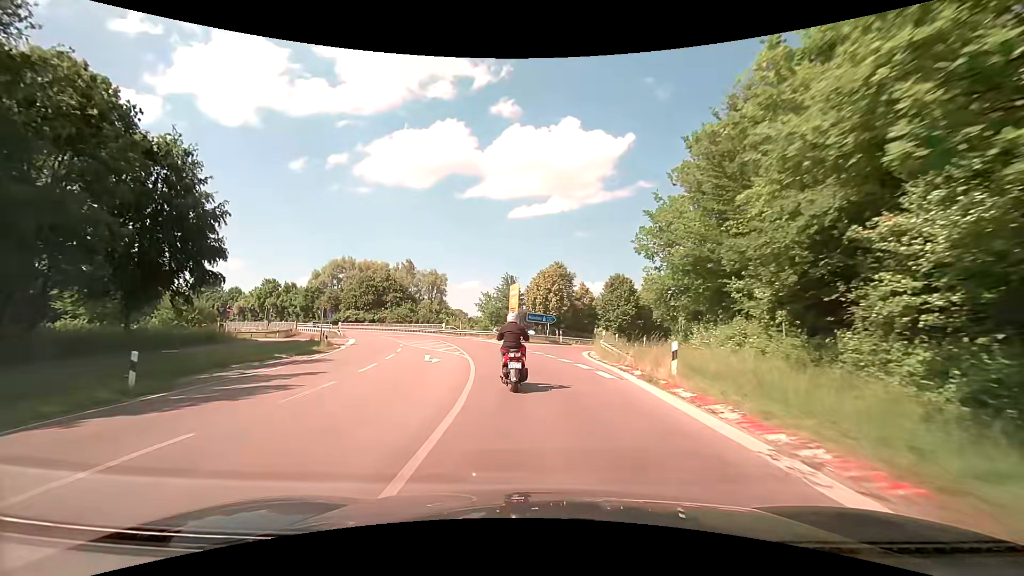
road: secondary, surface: asphalt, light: Day
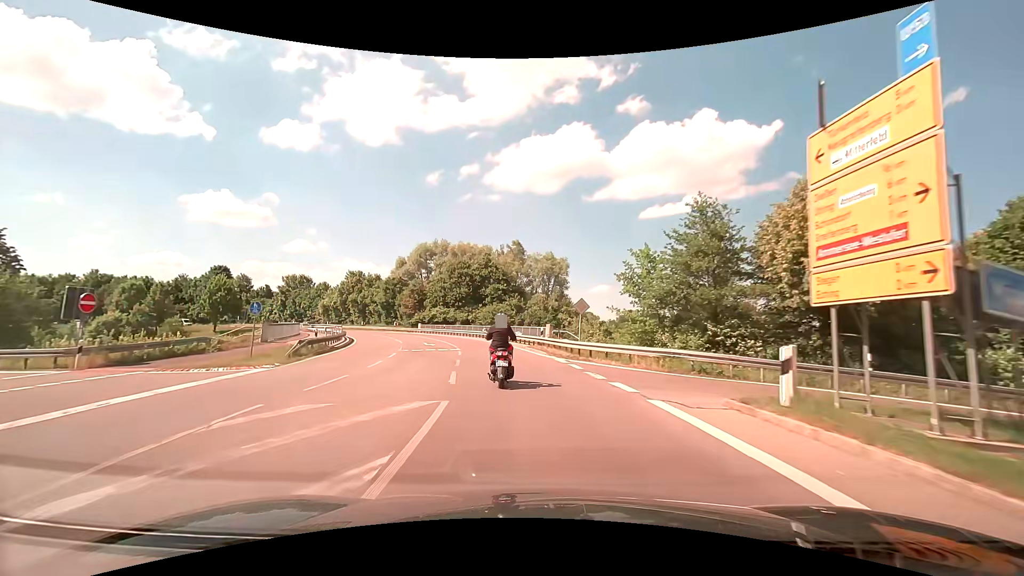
(-4.4, +35.8) m; -15°
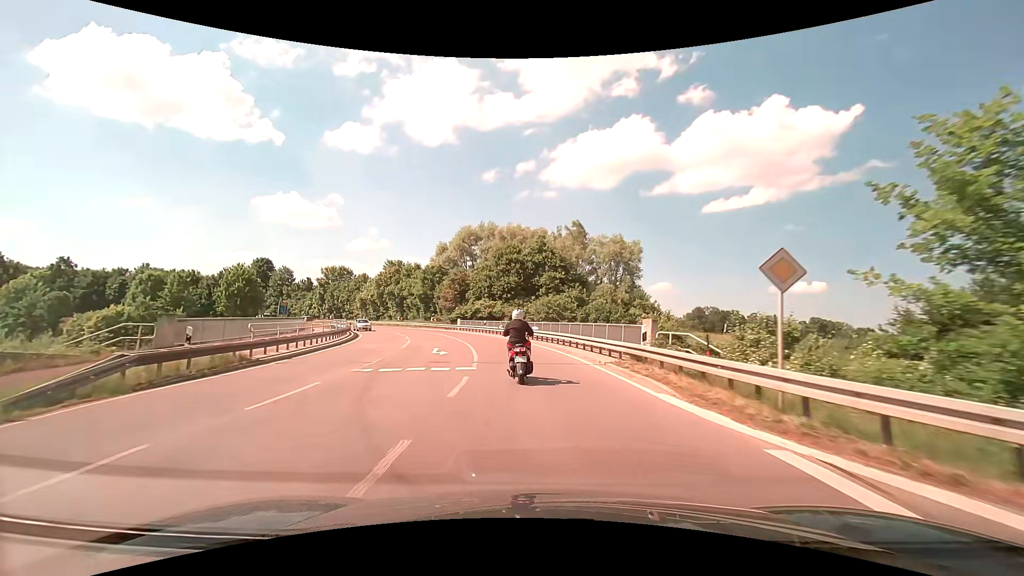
(-0.9, +15.1) m; -7°
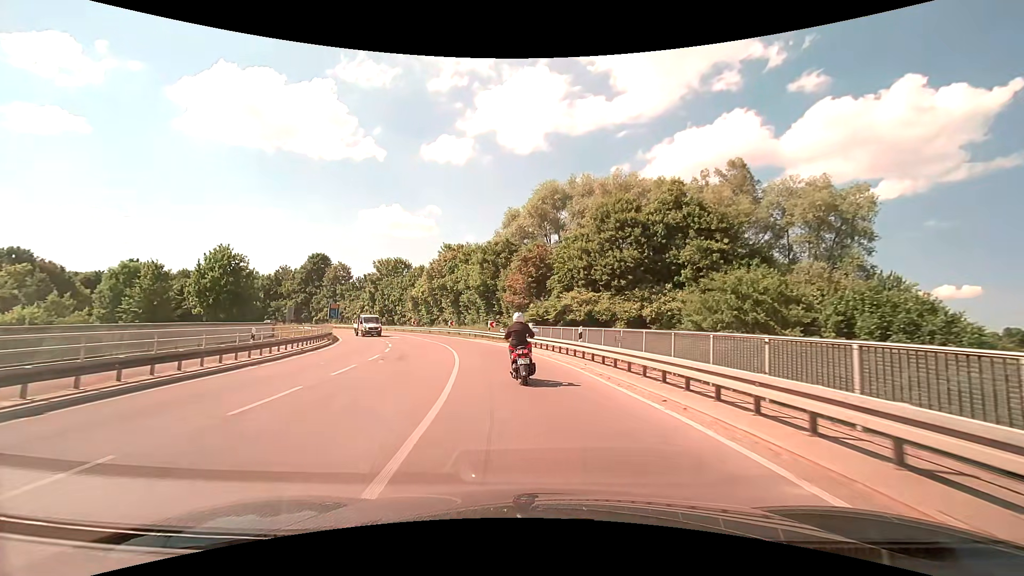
(-2.8, +30.3) m; -11°
(0, +10) (-1, +20) (-3, +30) (-6, +39) (-9, +49) (-14, +58) (-18, +67) (-24, +75) (-29, +83) (-36, +91) m
